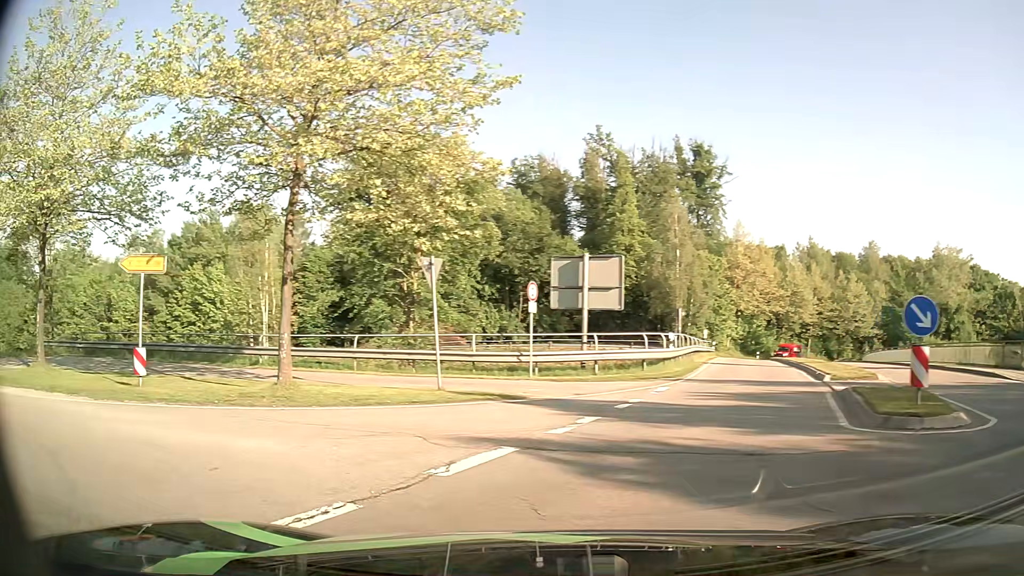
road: primary_link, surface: asphalt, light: Day
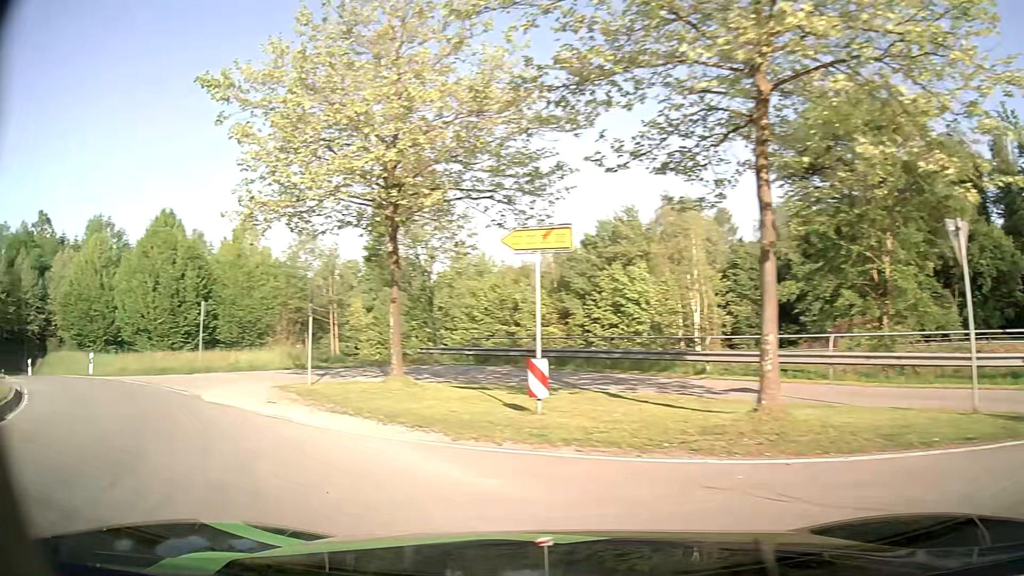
(-1.5, +4.9) m; -36°
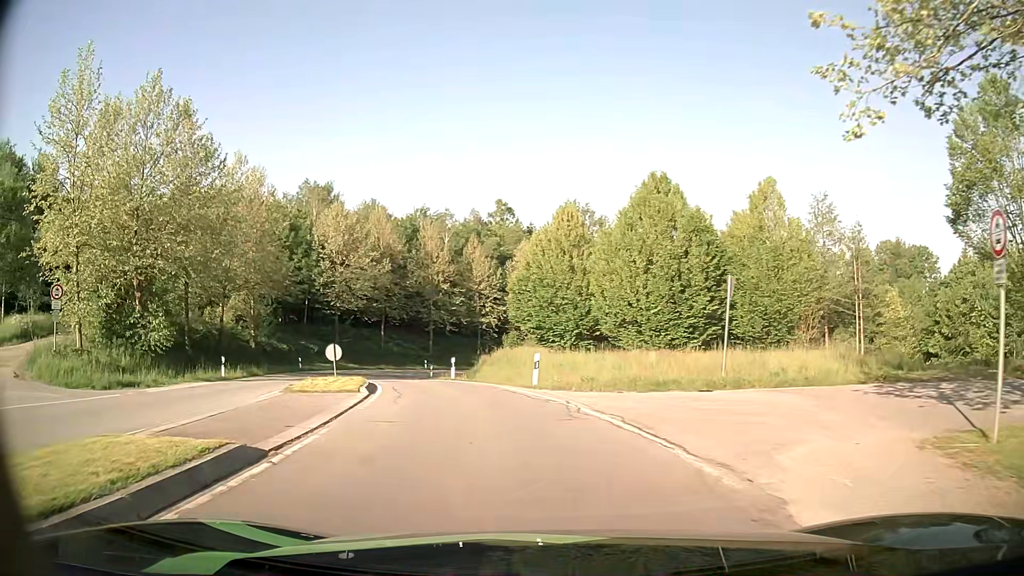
(-4.8, +9.6) m; -43°
(-1, +10) (-3, +20) (-6, +29) (-9, +39) (-12, +48) (-13, +58) (-12, +68) (-8, +77) (-2, +85) (+6, +91) m
